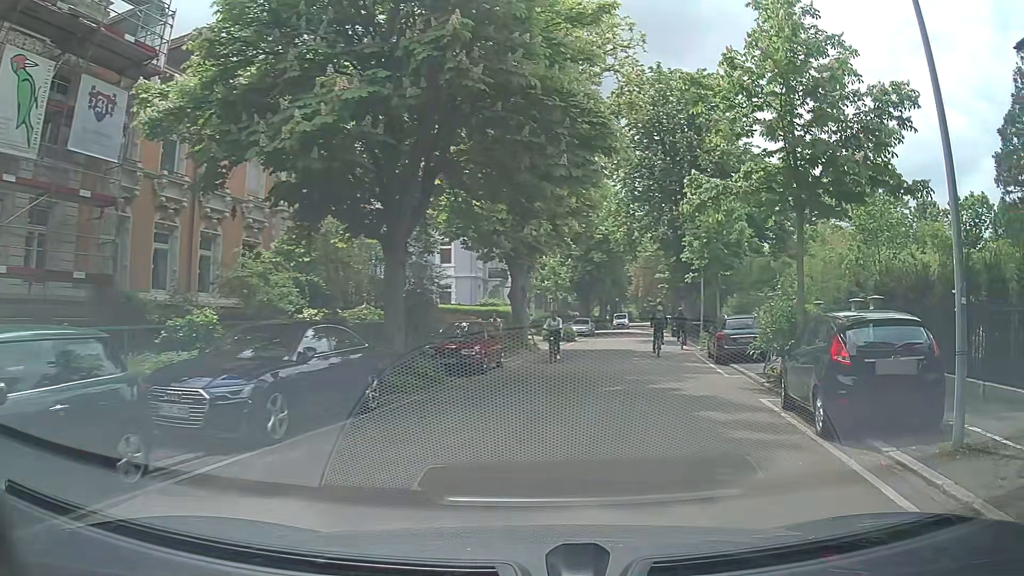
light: Day
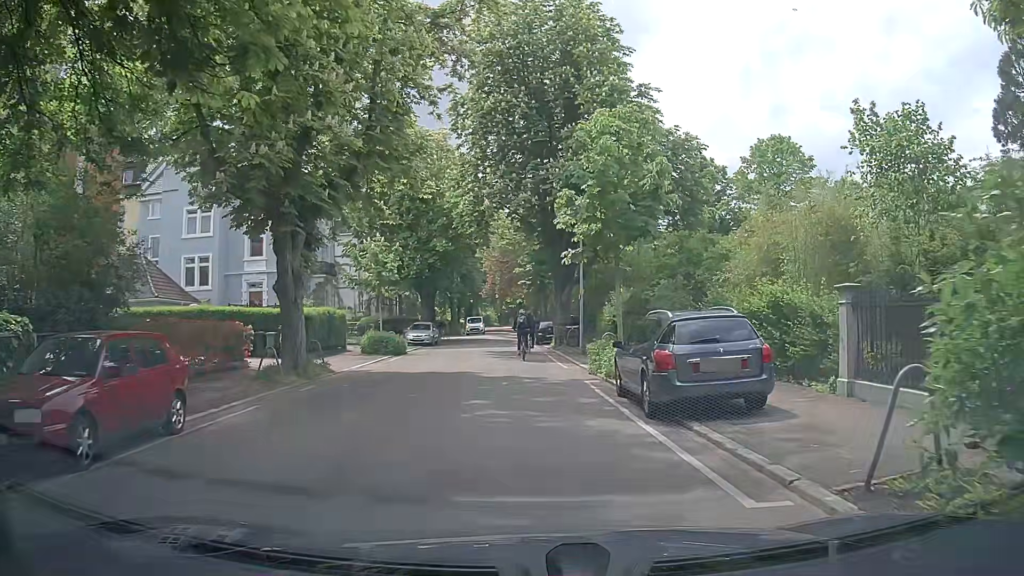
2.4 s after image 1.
(+1.6, +11.6) m; +9°
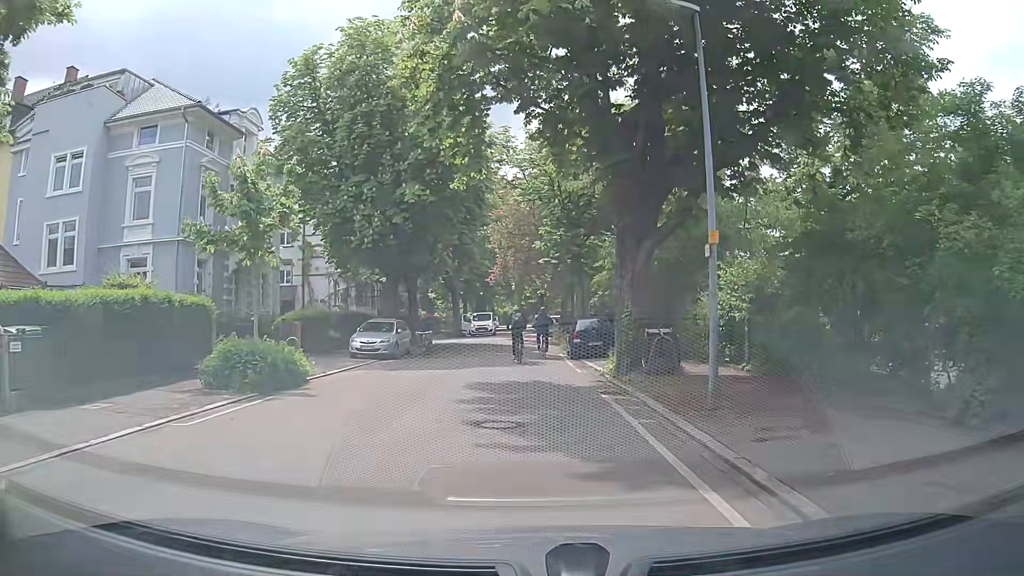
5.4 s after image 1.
(0.0, +17.4) m; -1°
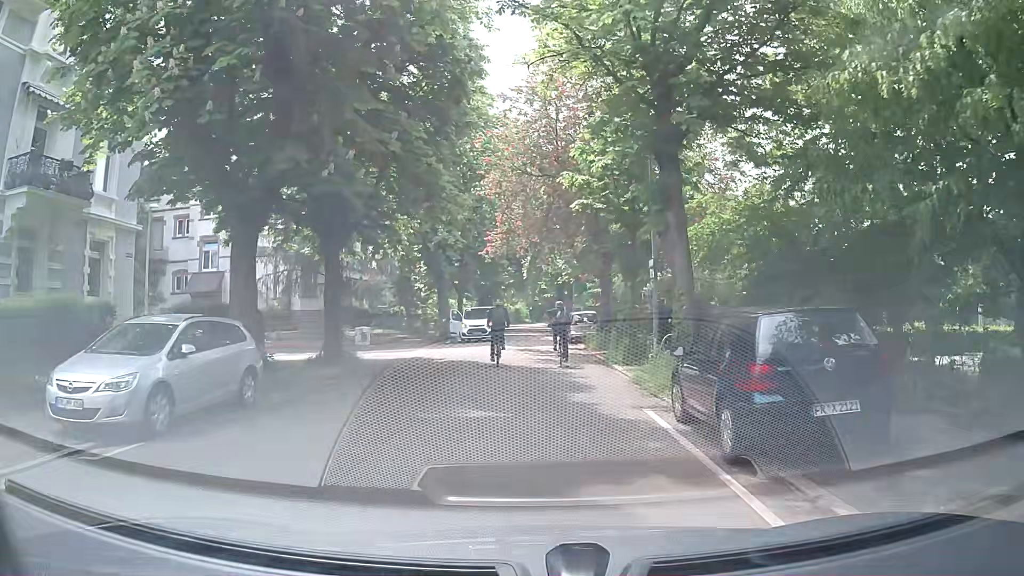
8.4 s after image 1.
(-0.2, +17.7) m; -1°
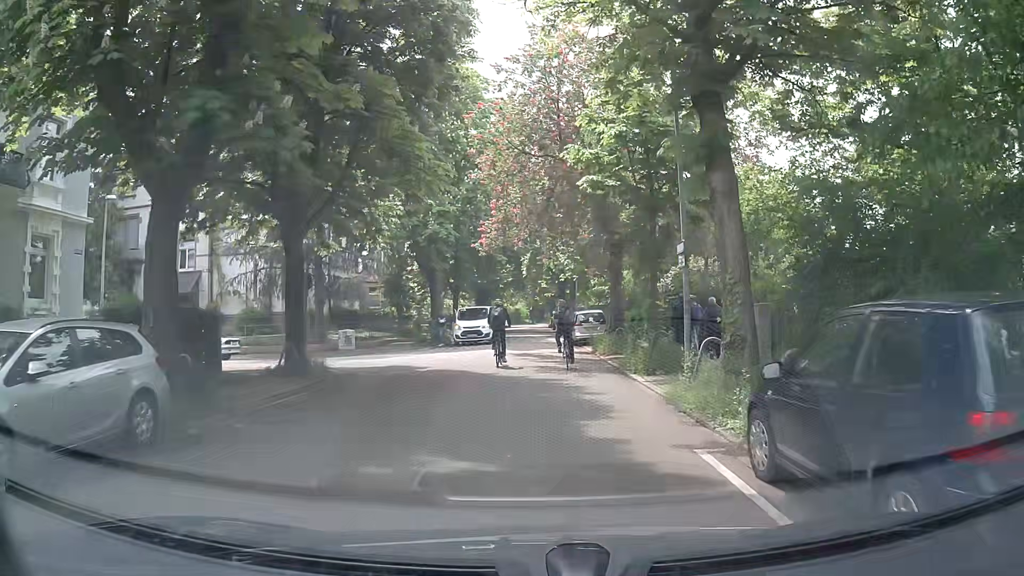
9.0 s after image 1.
(0.0, +3.3) m; 0°
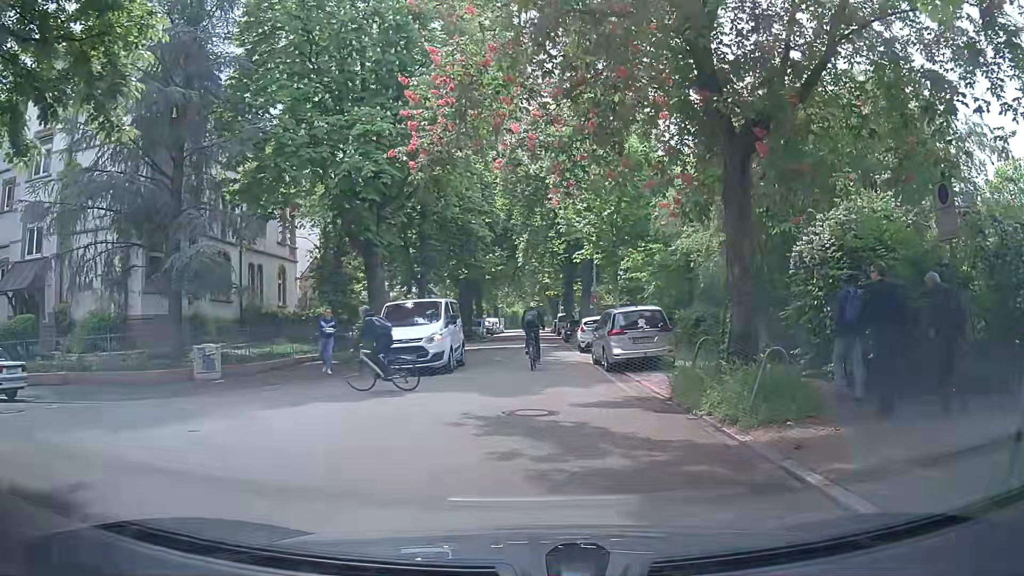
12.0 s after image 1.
(-0.1, +15.0) m; +1°
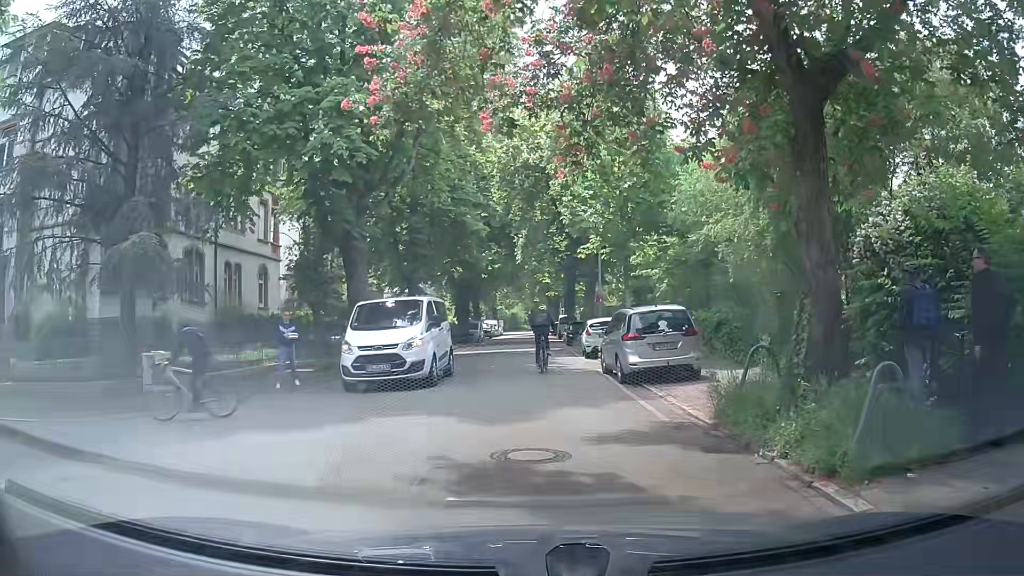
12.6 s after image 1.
(-0.1, +2.8) m; 0°
